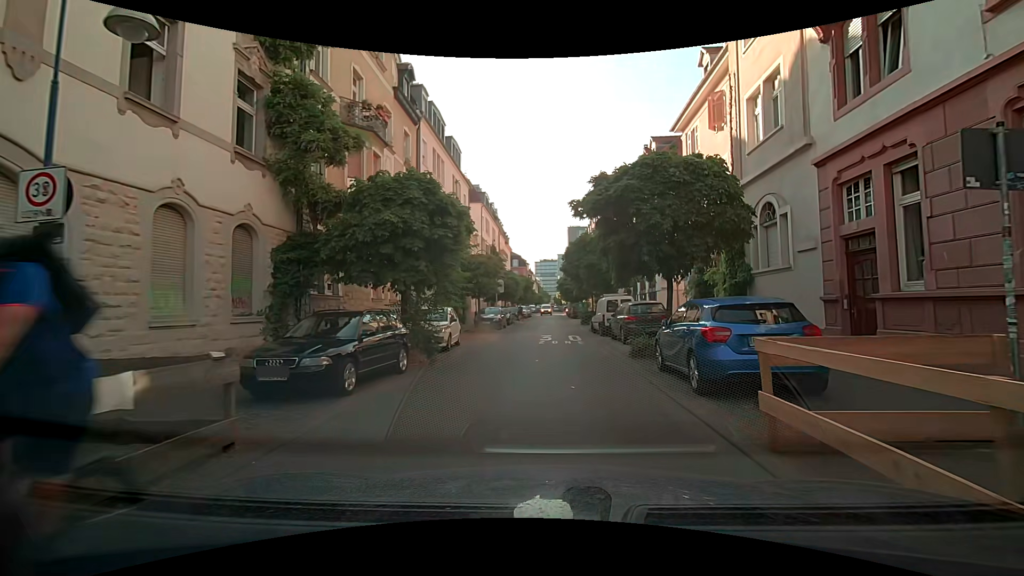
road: residential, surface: asphalt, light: Day
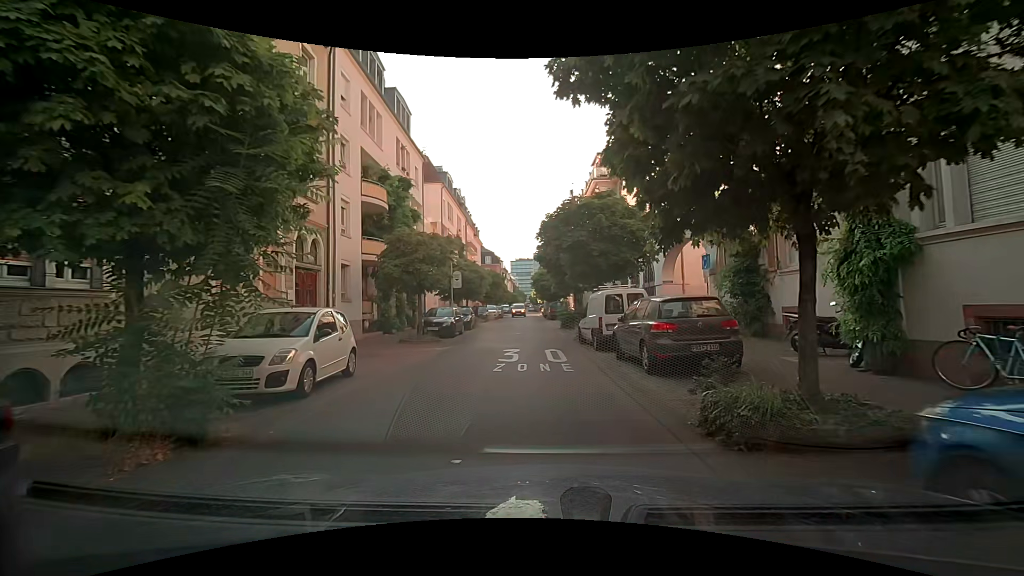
(+0.5, +8.3) m; +4°
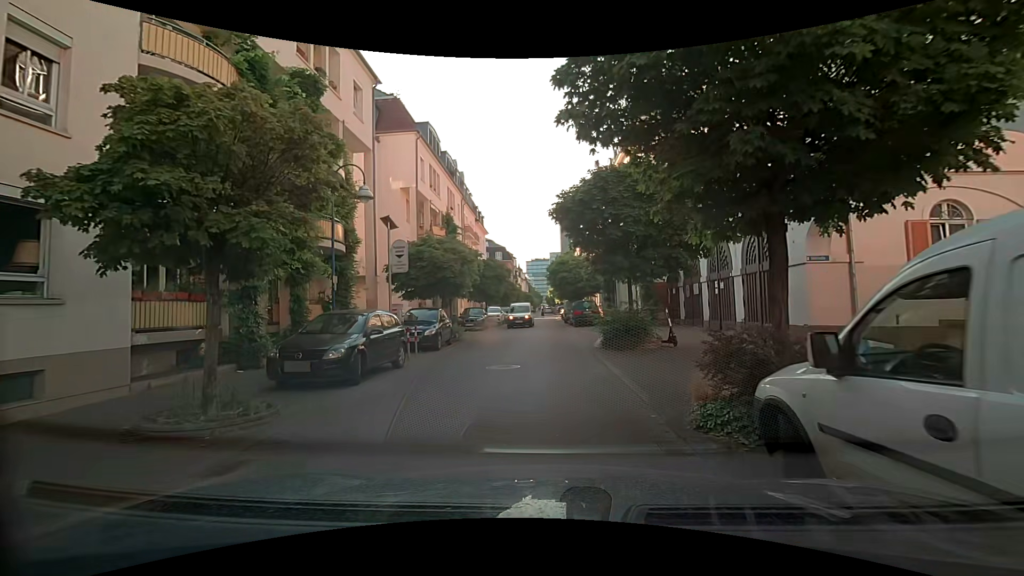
(-0.2, +13.7) m; -1°
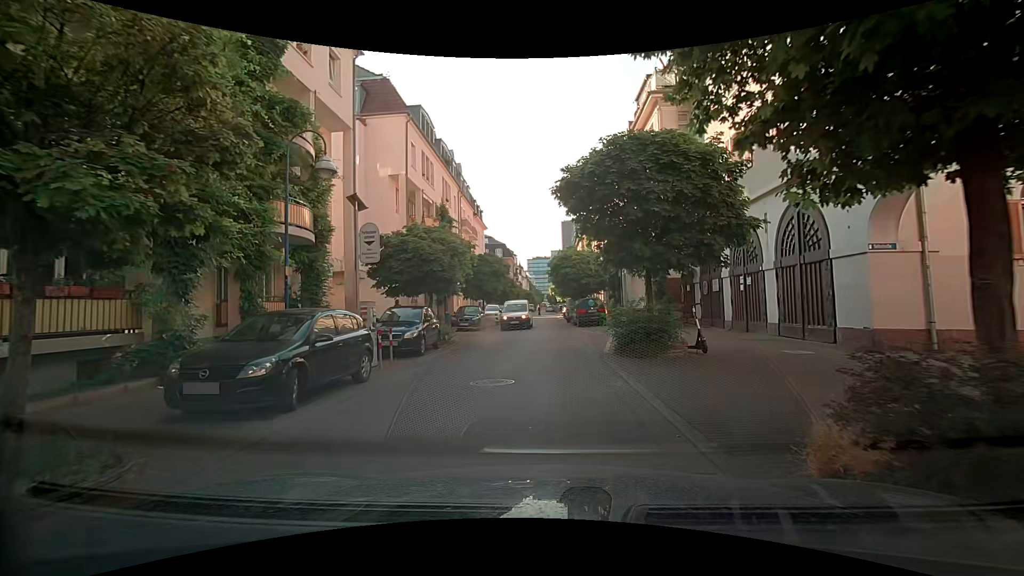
(-0.1, +2.6) m; -1°
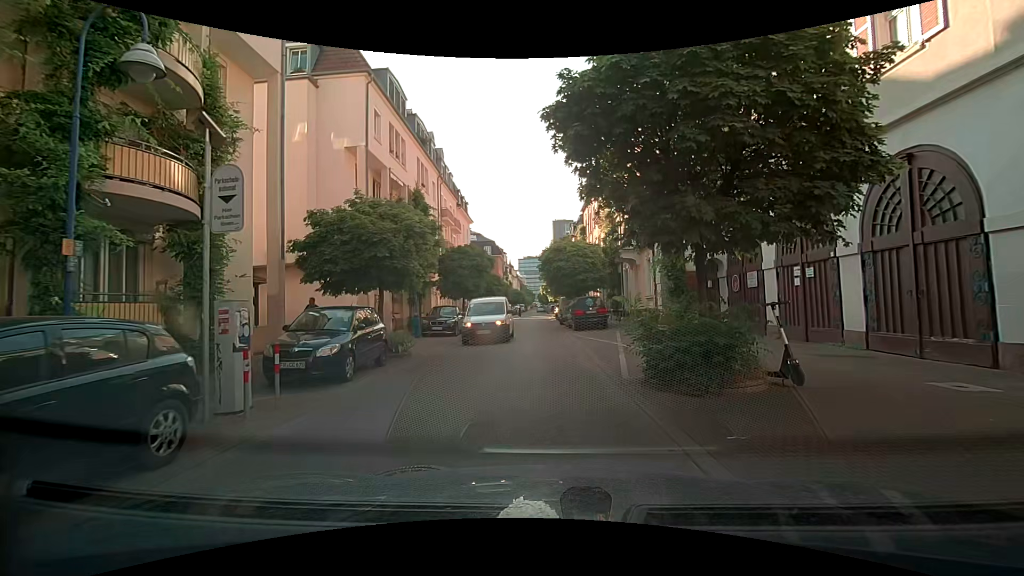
(+0.1, +4.9) m; +1°
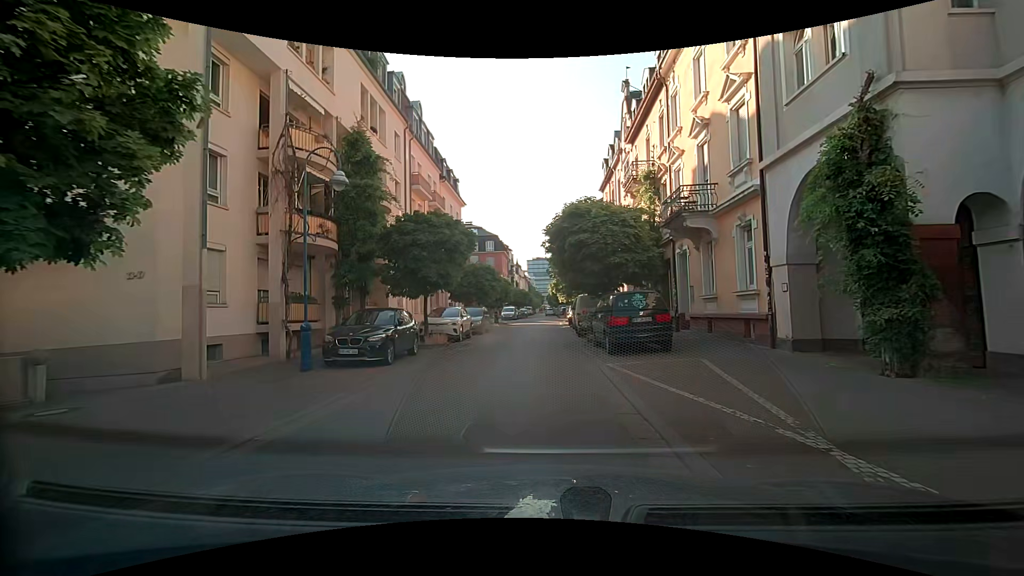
(+0.2, +11.7) m; +1°
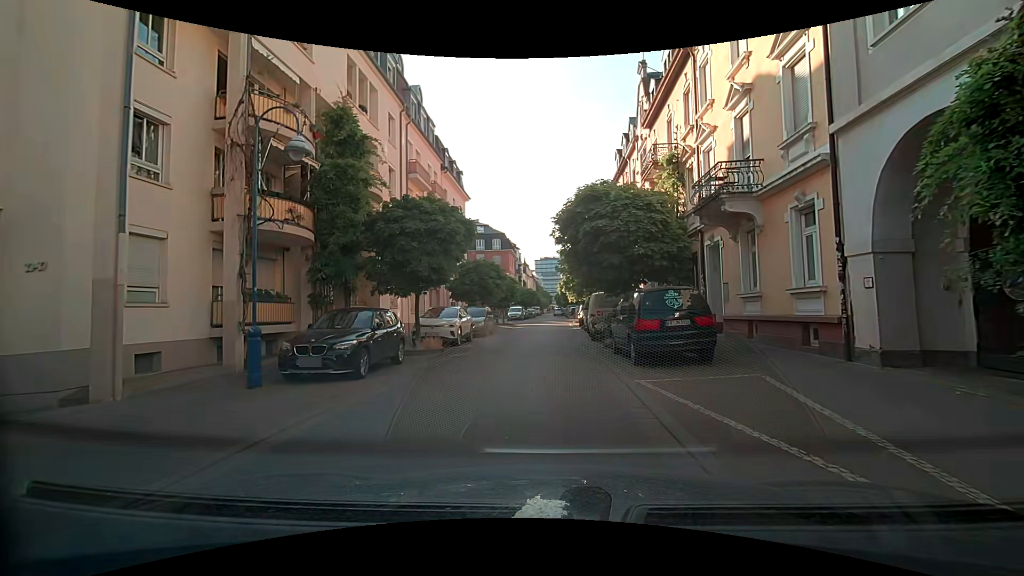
(-0.1, +2.7) m; -2°
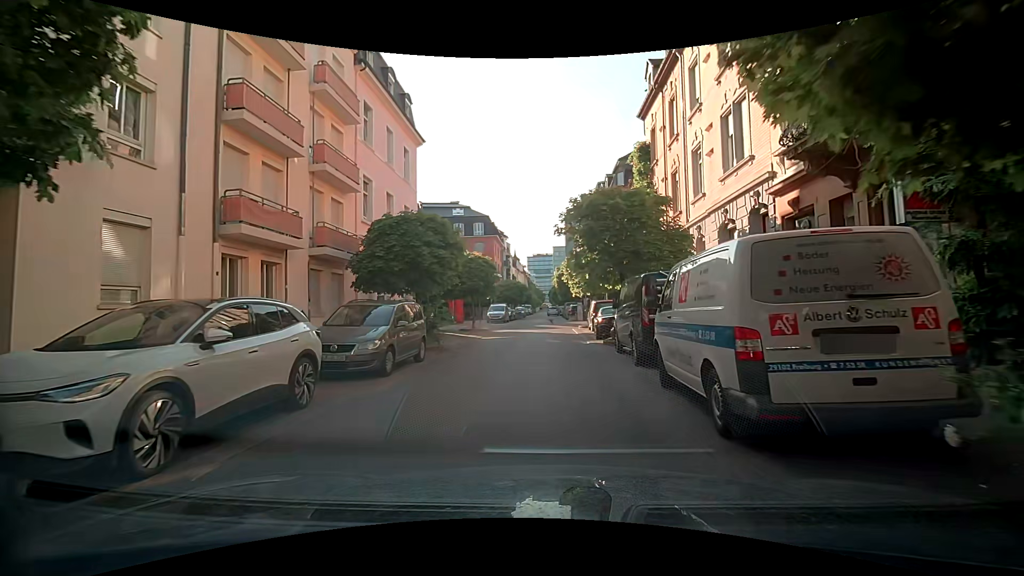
(+0.1, +15.5) m; -1°
